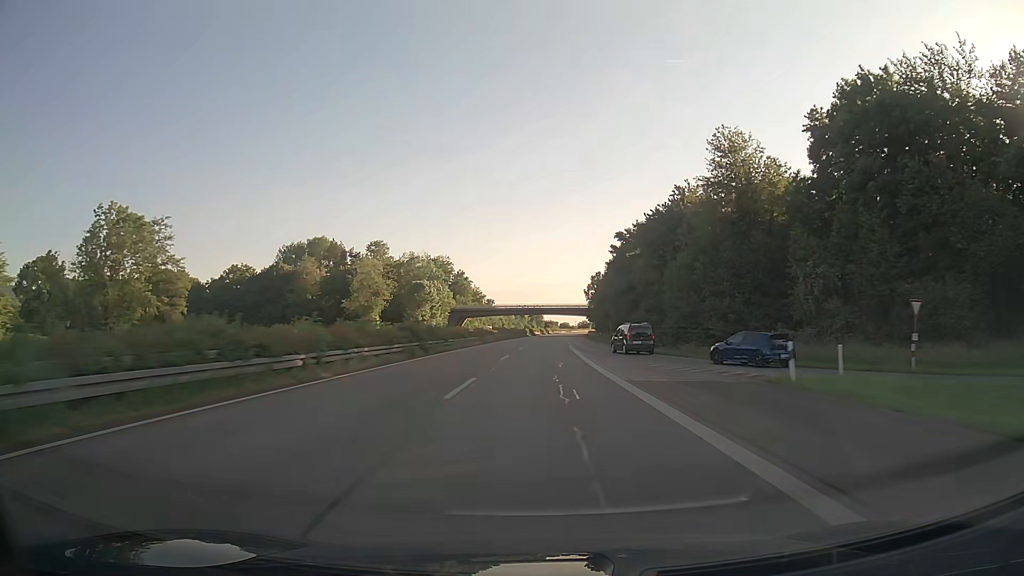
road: trunk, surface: asphalt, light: Day
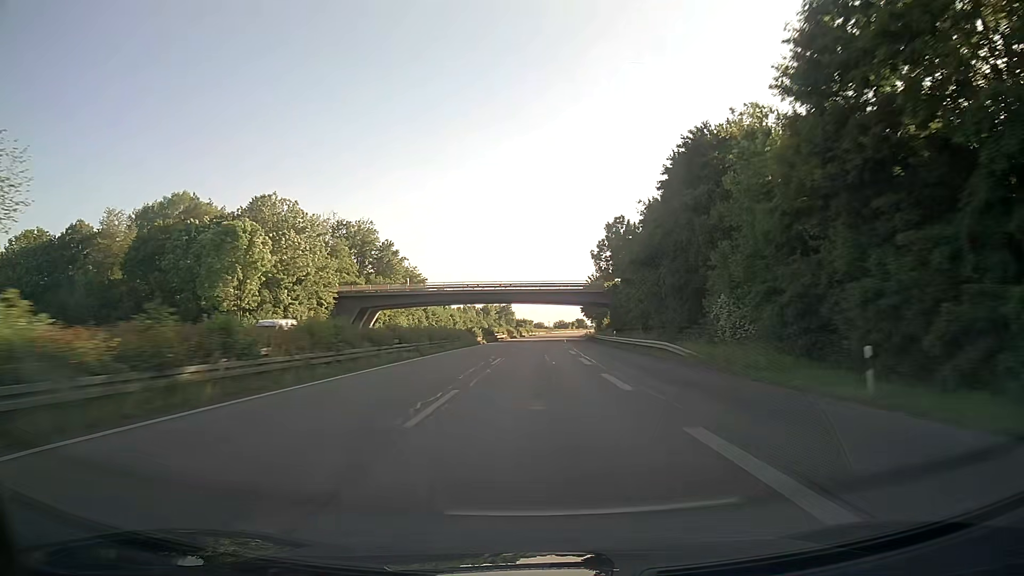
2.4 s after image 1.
(+1.5, +75.8) m; +2°
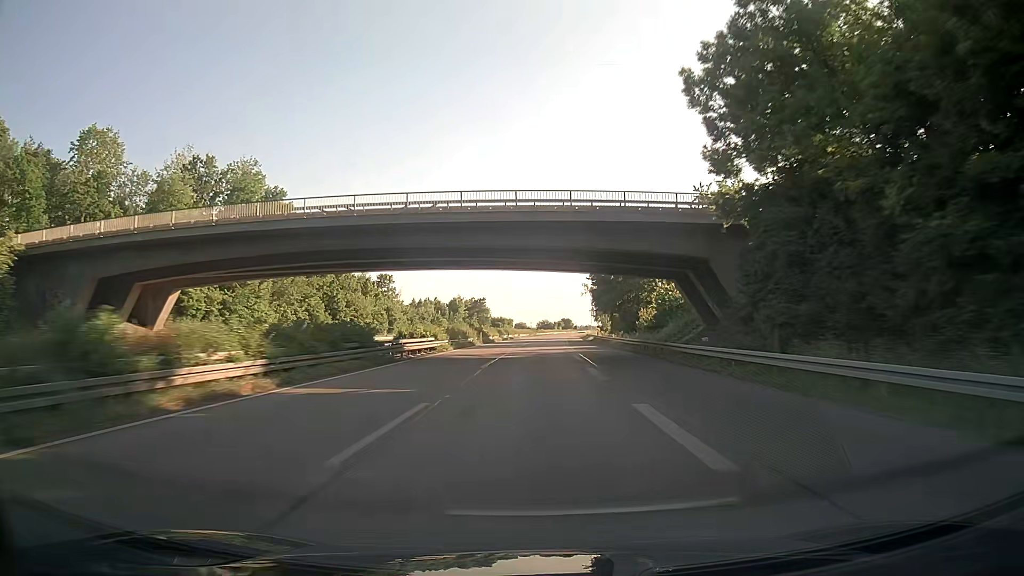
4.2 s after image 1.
(+0.8, +56.9) m; +1°
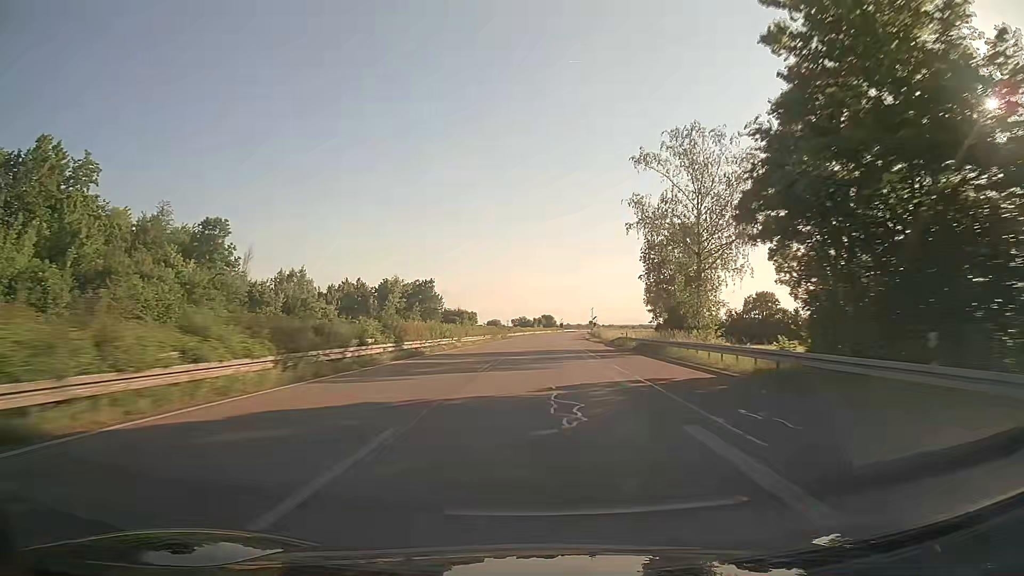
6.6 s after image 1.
(+1.2, +75.7) m; +2°
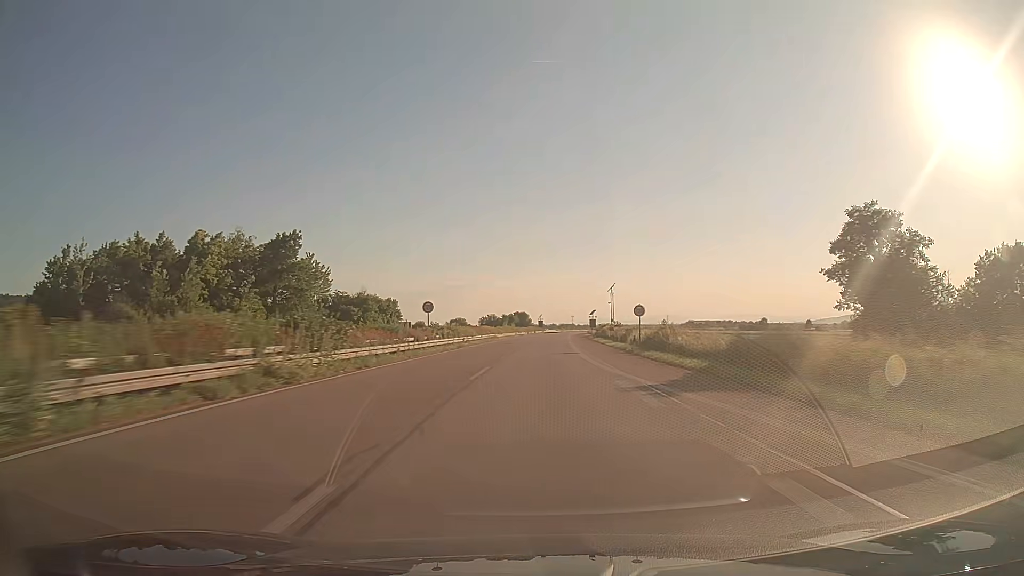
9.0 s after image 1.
(+1.6, +75.6) m; +2°
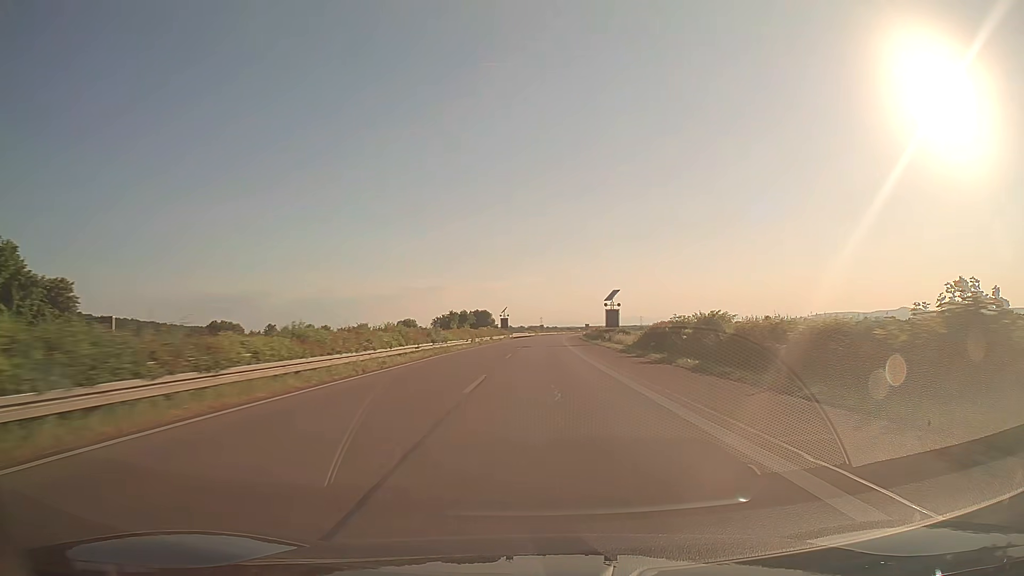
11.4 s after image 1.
(+1.5, +75.6) m; +2°
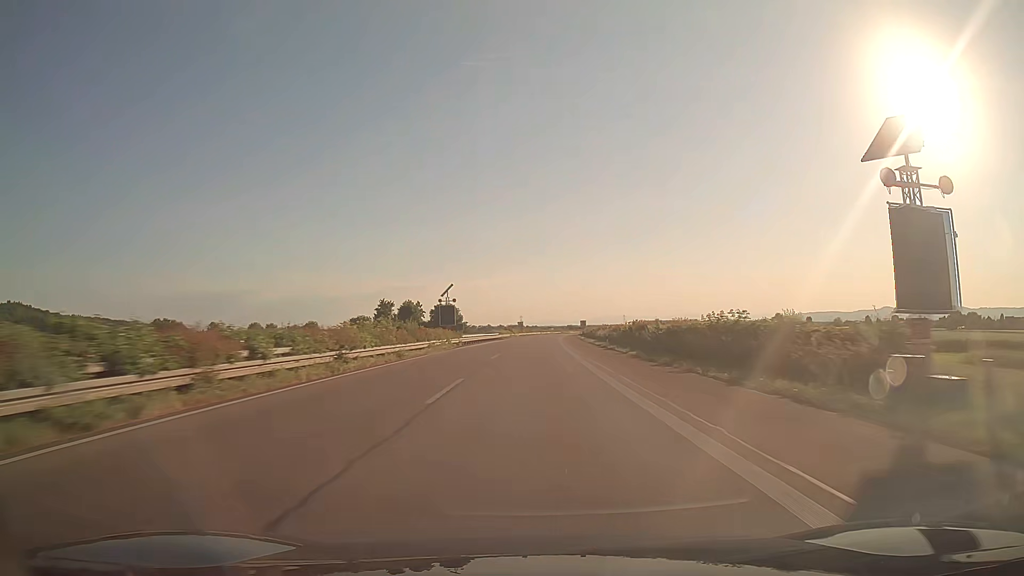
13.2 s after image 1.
(+1.1, +56.6) m; +2°
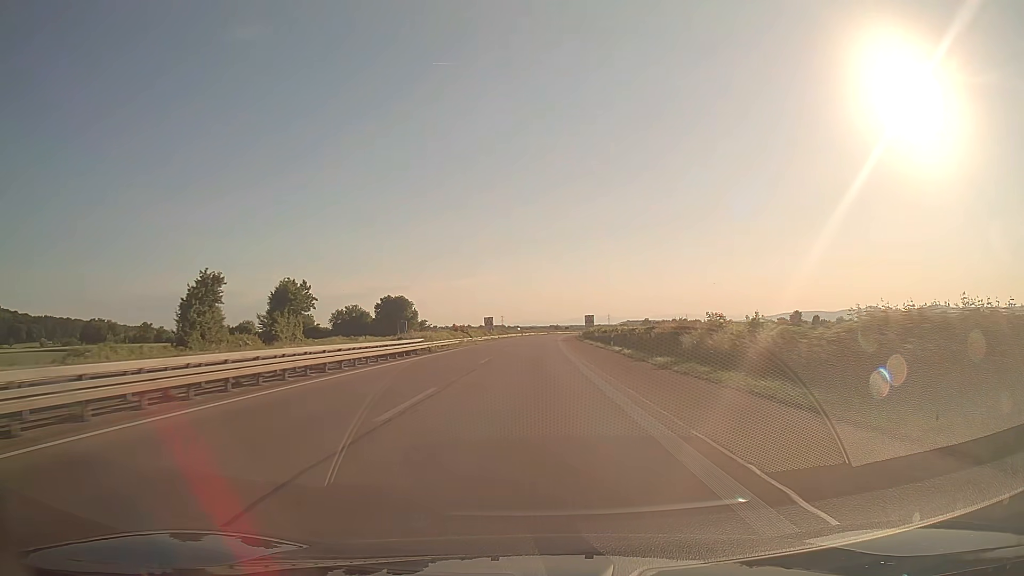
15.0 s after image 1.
(+0.8, +56.6) m; +2°
(0, +10) (0, +20) (0, +30) (0, +40) (0, +50) (+1, +60) (+1, +70) (+1, +80) (+2, +90) (+2, +100) m
